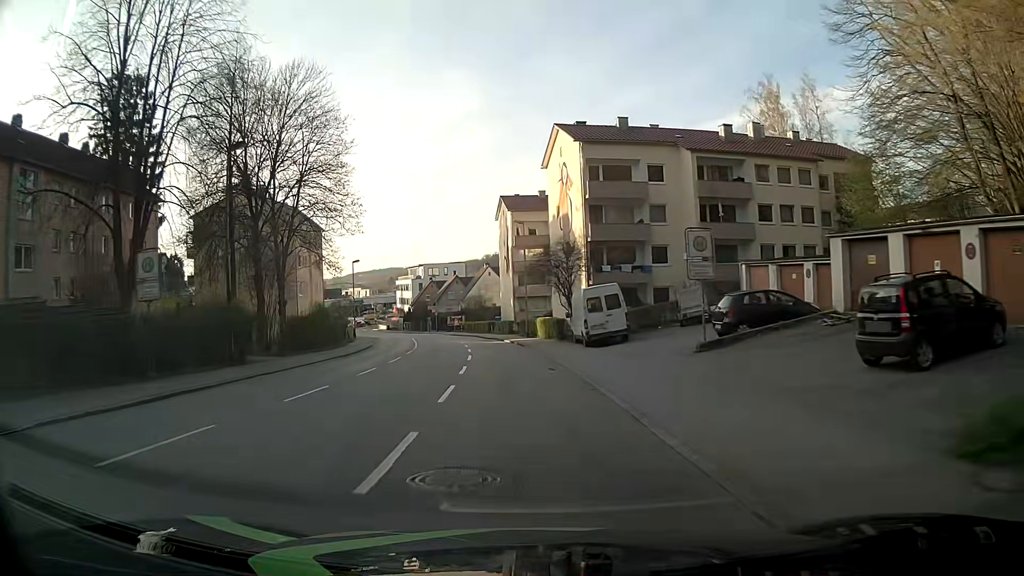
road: tertiary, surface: asphalt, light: Day
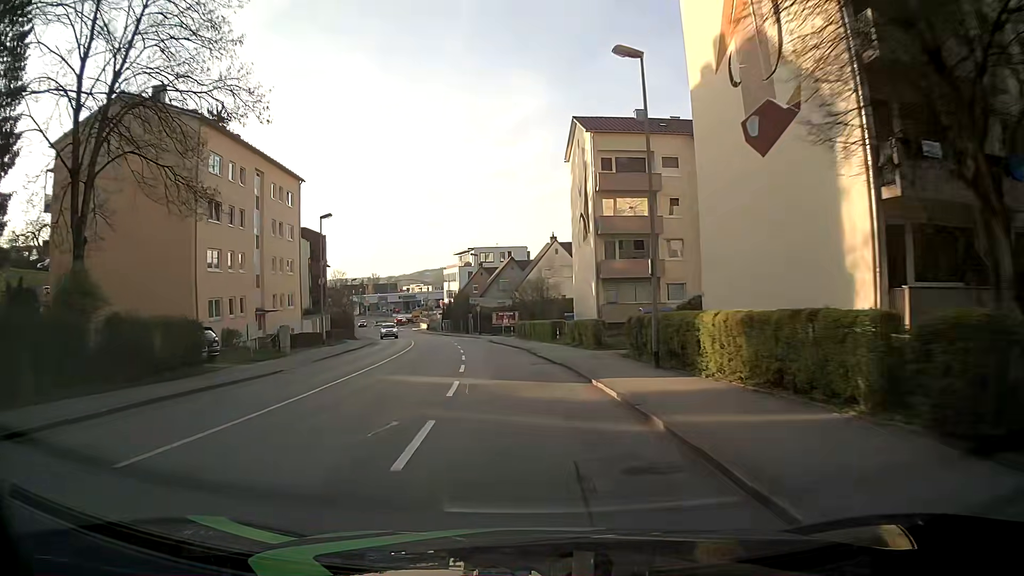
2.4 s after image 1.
(-1.7, +30.3) m; -6°
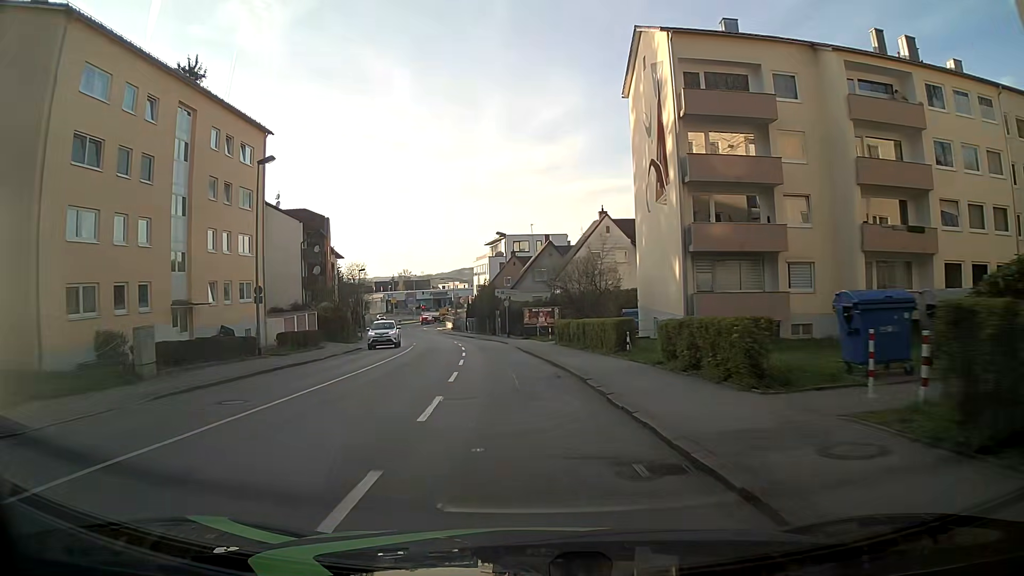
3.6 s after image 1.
(-0.4, +15.2) m; -2°
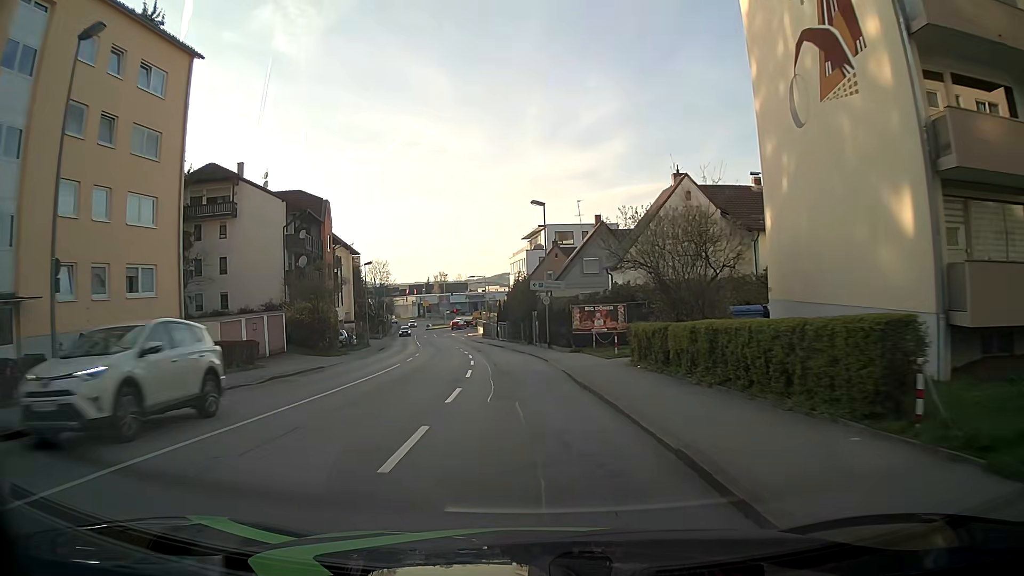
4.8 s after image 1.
(-0.7, +15.2) m; -4°
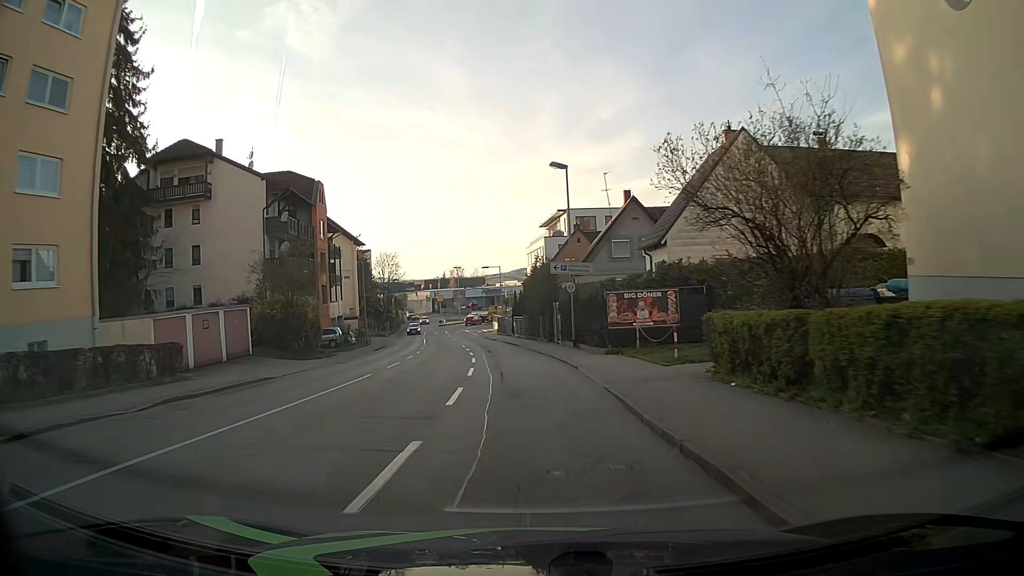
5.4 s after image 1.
(-0.1, +7.6) m; -2°
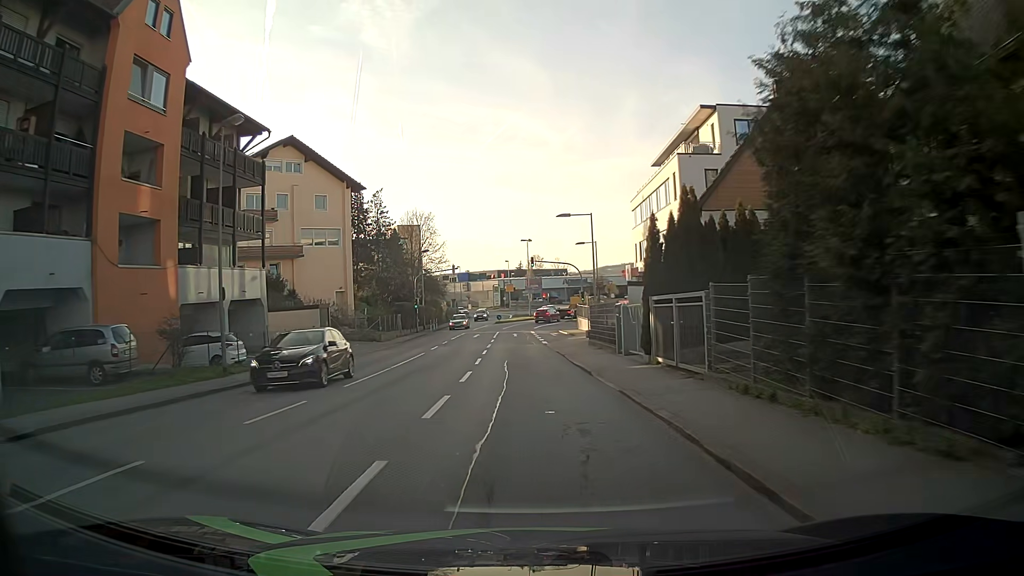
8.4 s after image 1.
(-2.4, +38.0) m; -7°
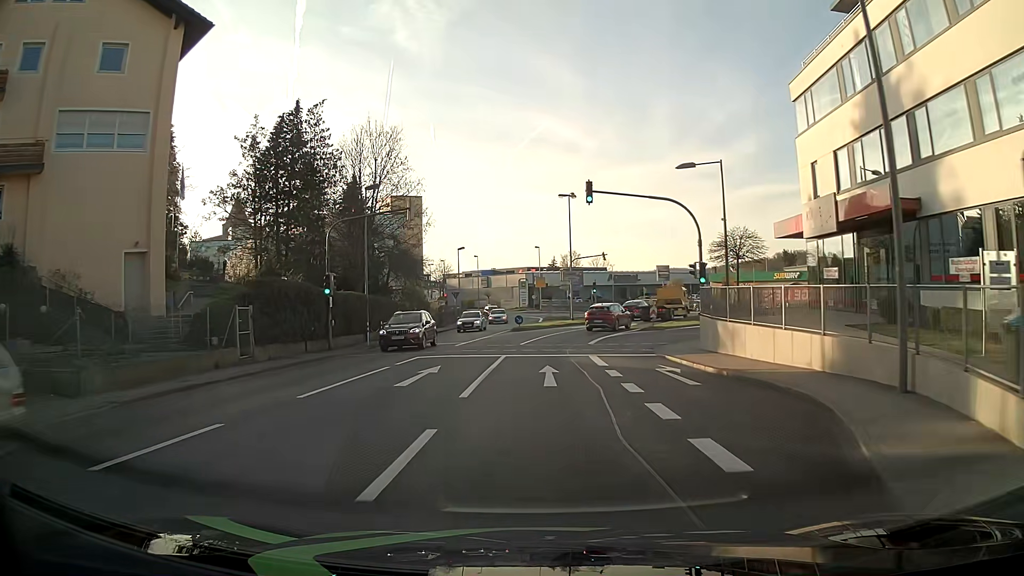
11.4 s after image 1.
(-1.1, +34.1) m; -3°
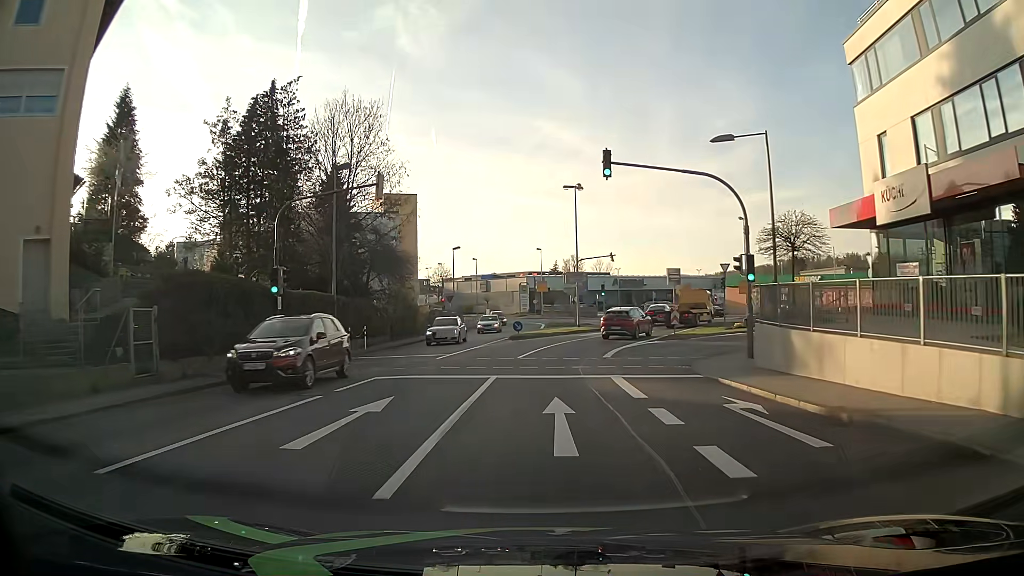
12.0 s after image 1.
(0.0, +5.9) m; 0°
(0, +10) (+1, +20) (+2, +30) (+6, +39) (+10, +48) (+15, +57) (+17, +67) (+14, +76) (+9, +85) (+3, +93) m
